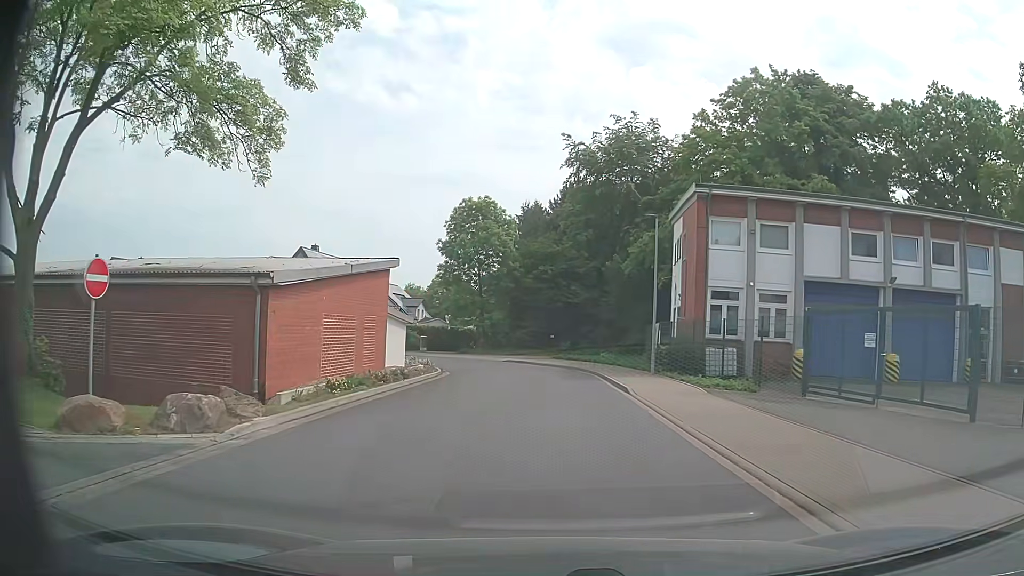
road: residential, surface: asphalt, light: Day
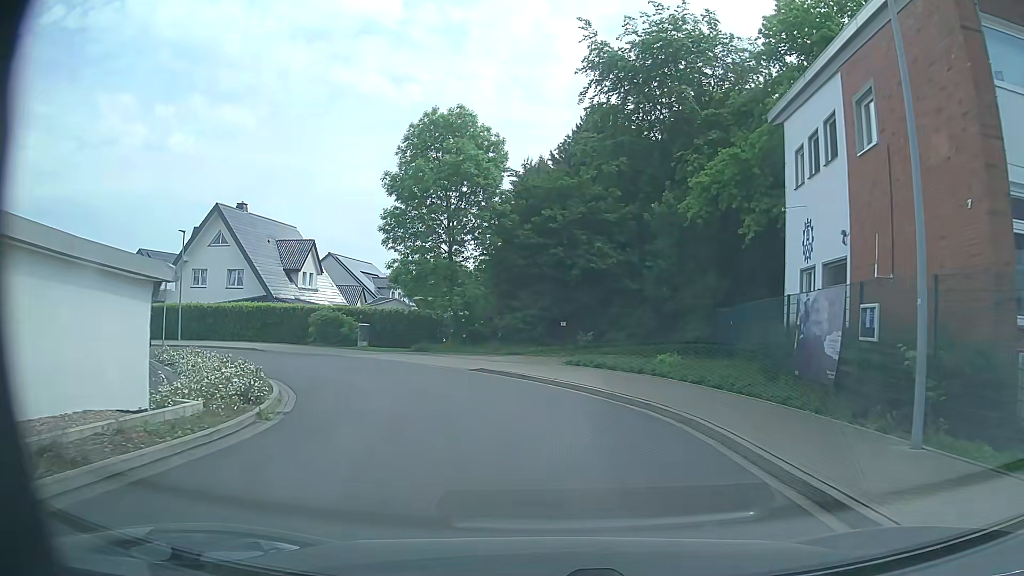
(-0.1, +18.6) m; -2°
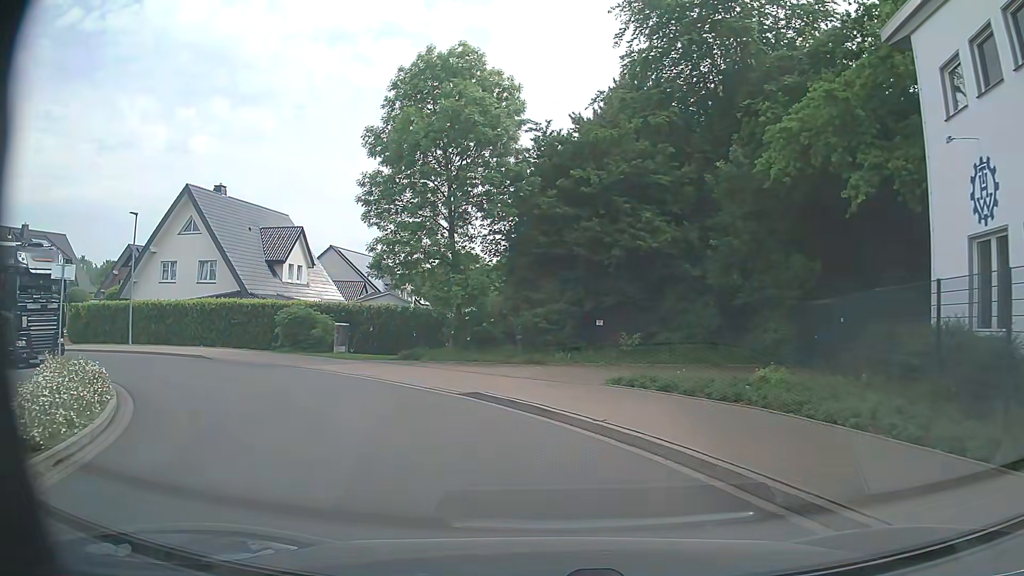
(0.0, +7.5) m; -1°
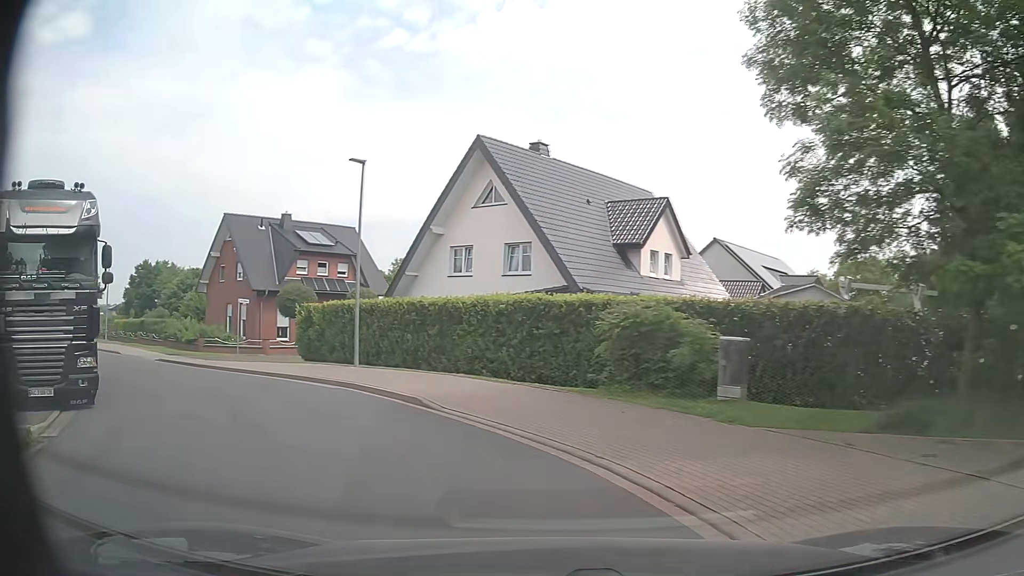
(-3.0, +13.4) m; -32°
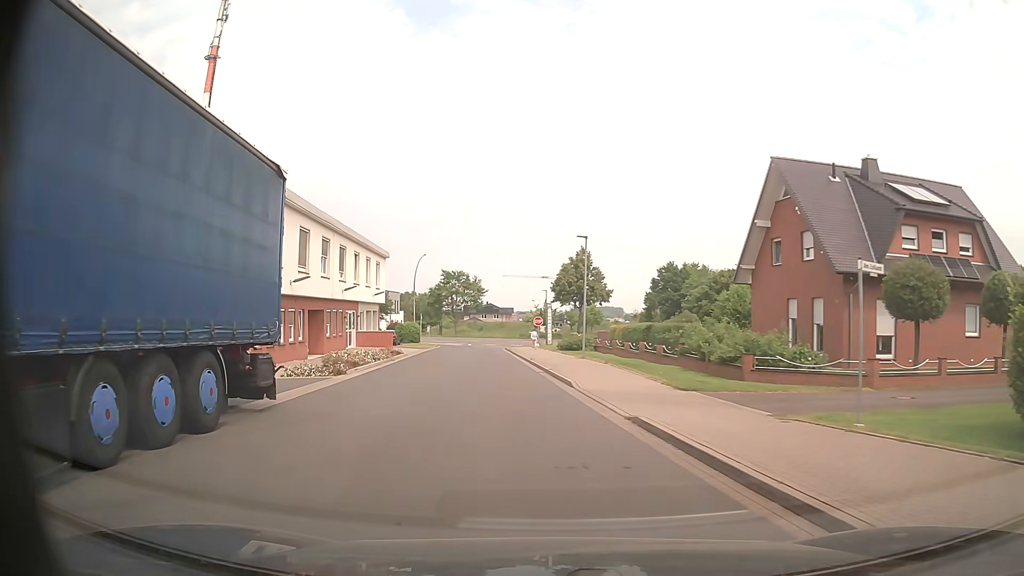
(-8.0, +16.3) m; -47°
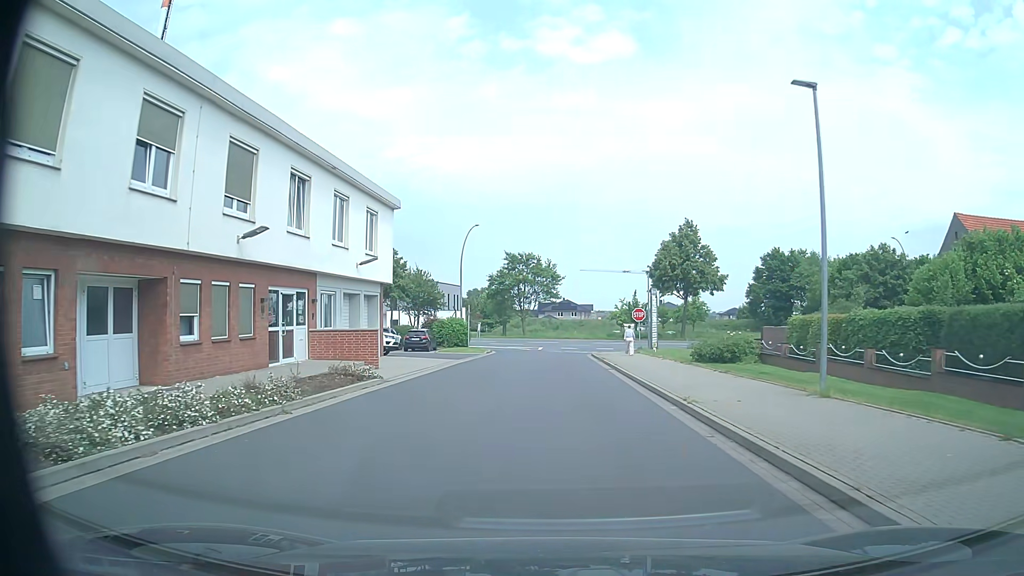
(-1.9, +21.5) m; -7°
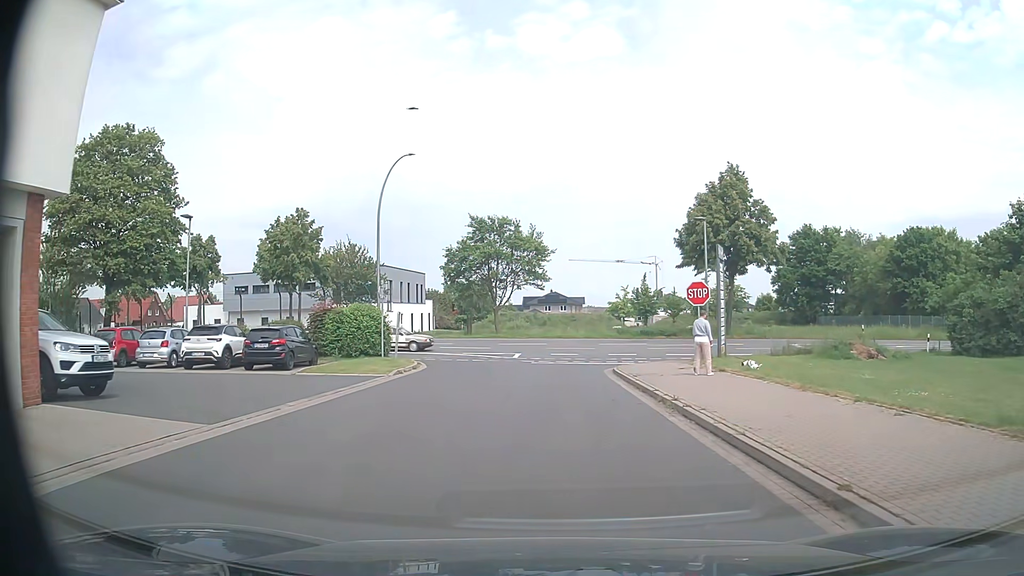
(+0.3, +22.2) m; +1°
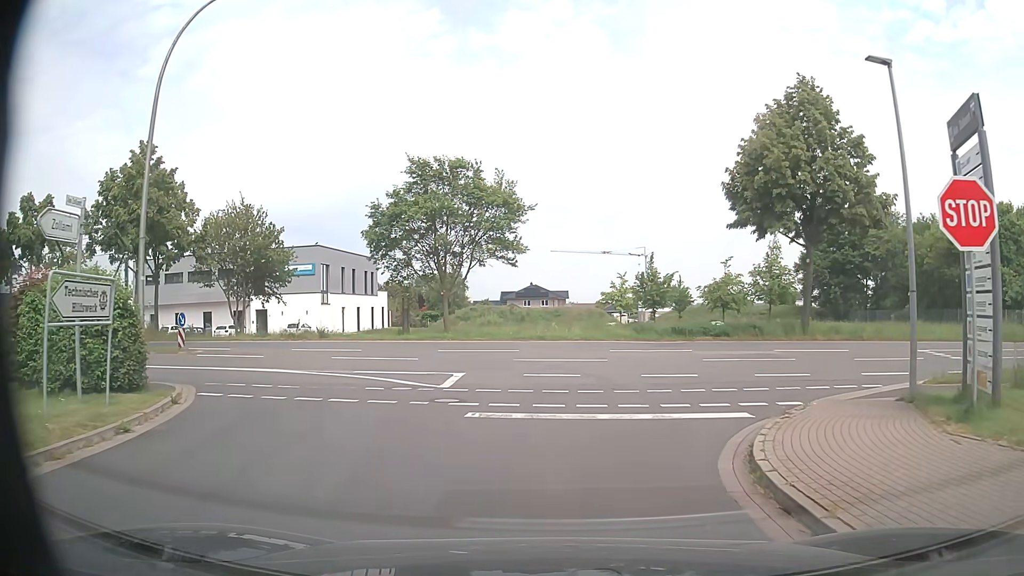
(+0.2, +17.6) m; +1°
(0, +10) (0, +20) (-7, +27) (-16, +30) (-26, +31) (-36, +31) (-46, +31) (-56, +31) (-66, +31) (-76, +31) m
